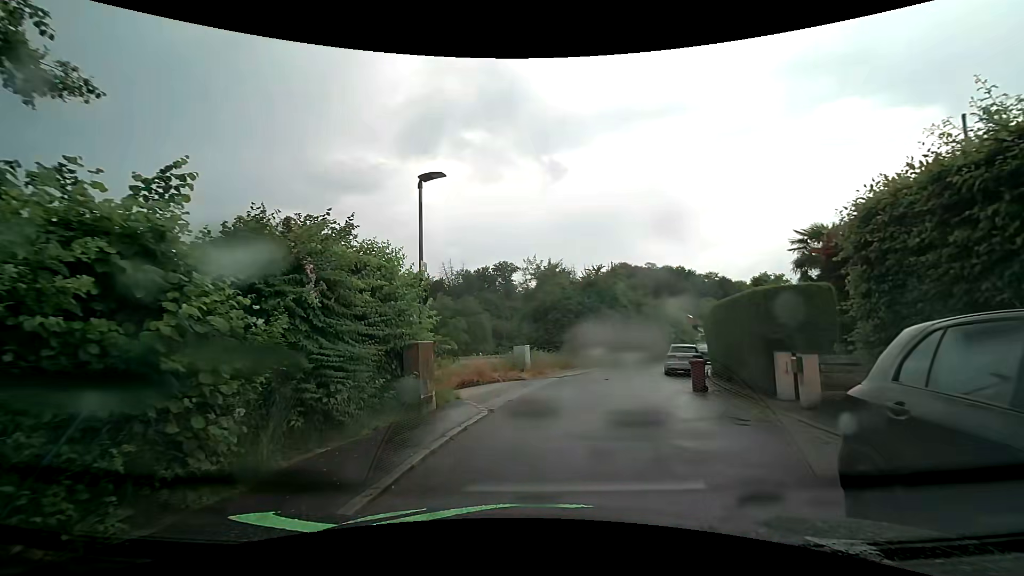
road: residential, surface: asphalt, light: Day
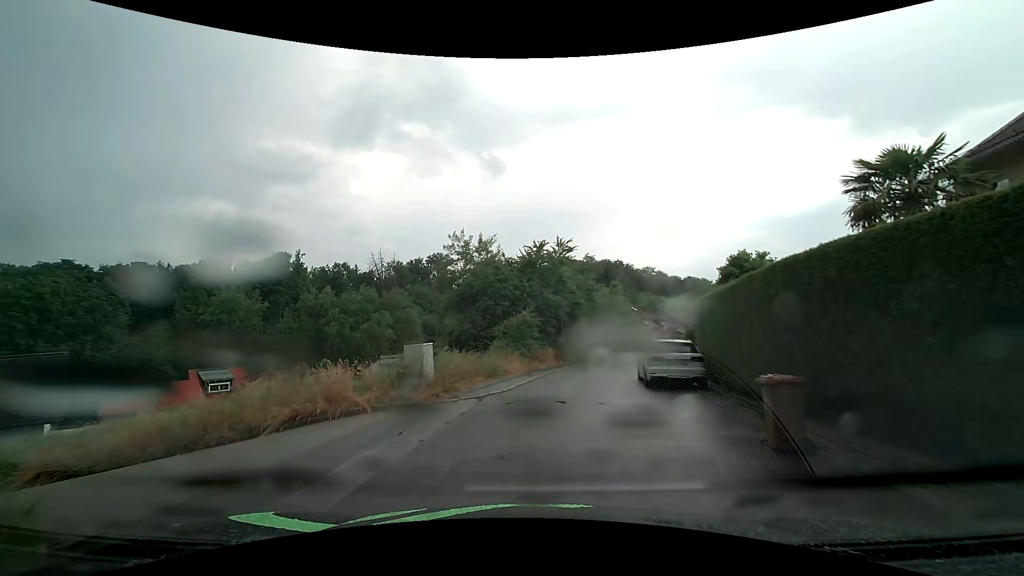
(+0.5, +8.9) m; +7°
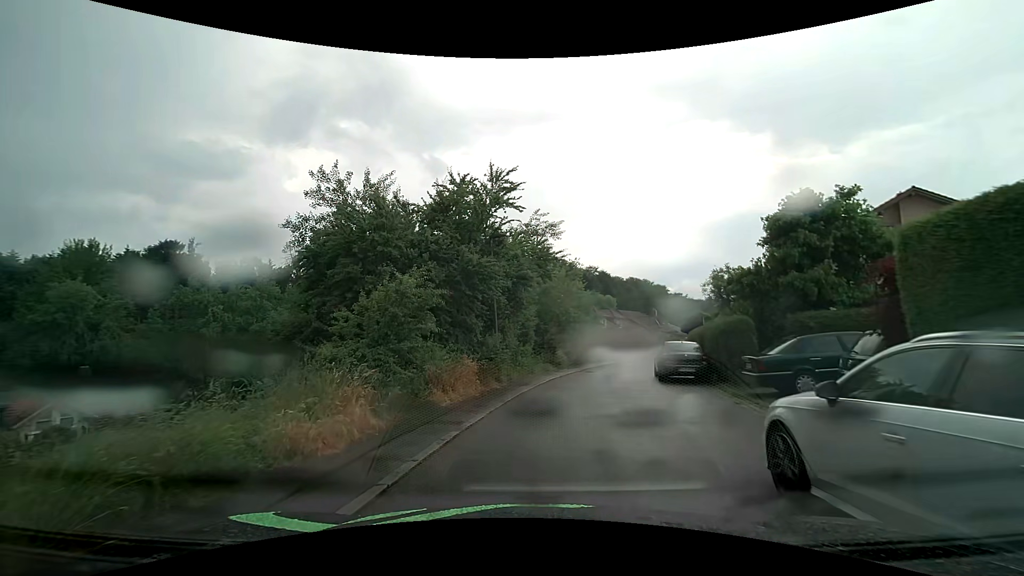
(+0.6, +13.8) m; +6°
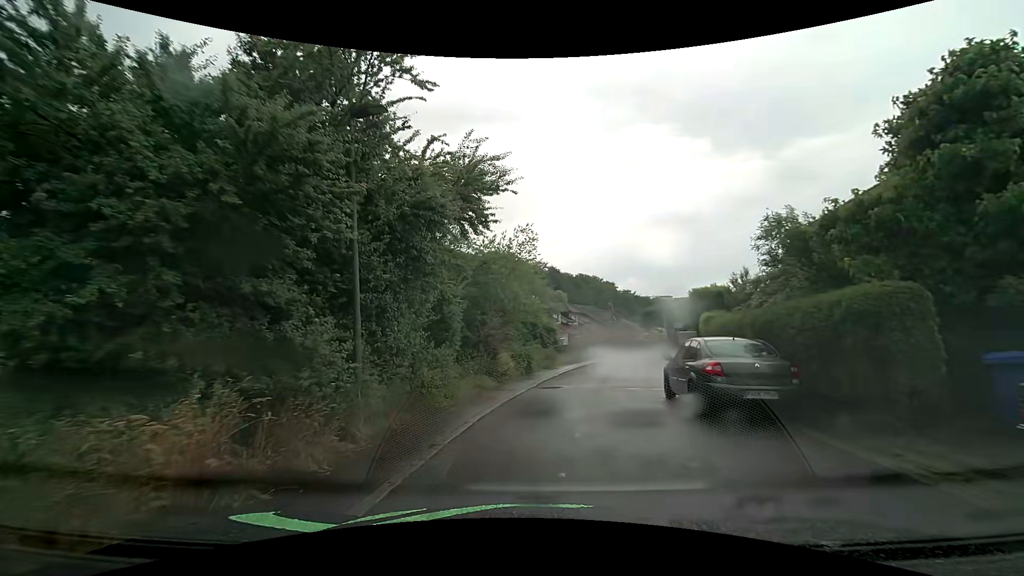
(+0.5, +9.3) m; +6°
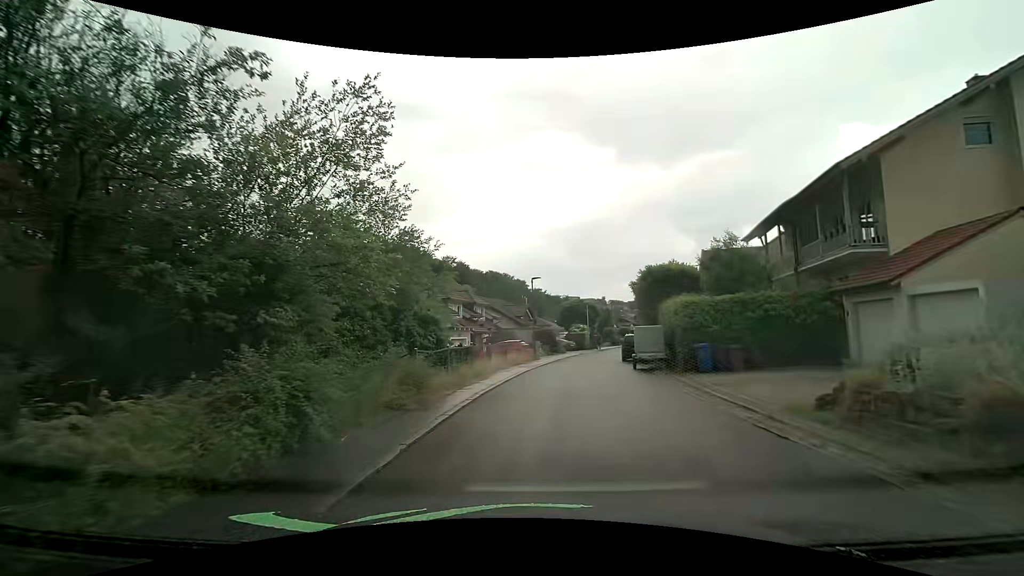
(+1.3, +13.2) m; +11°
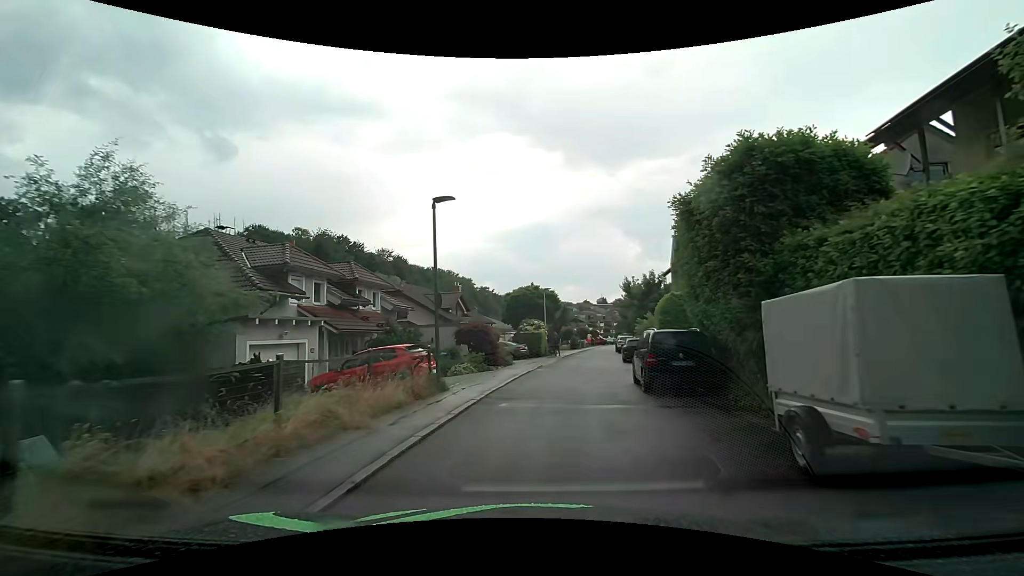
(+0.9, +18.0) m; +5°
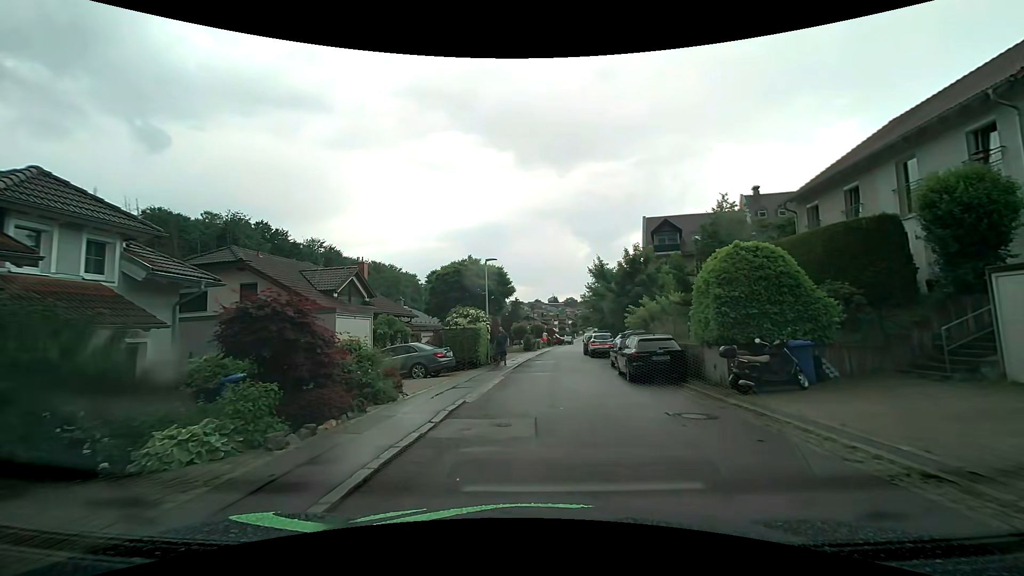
(+0.7, +14.6) m; +6°
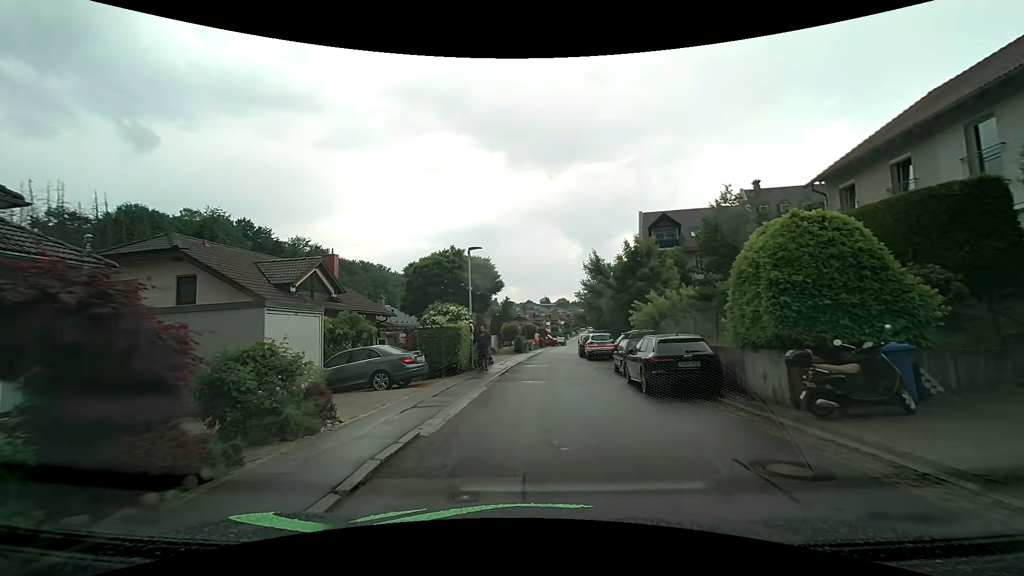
(0.0, +3.5) m; 0°
